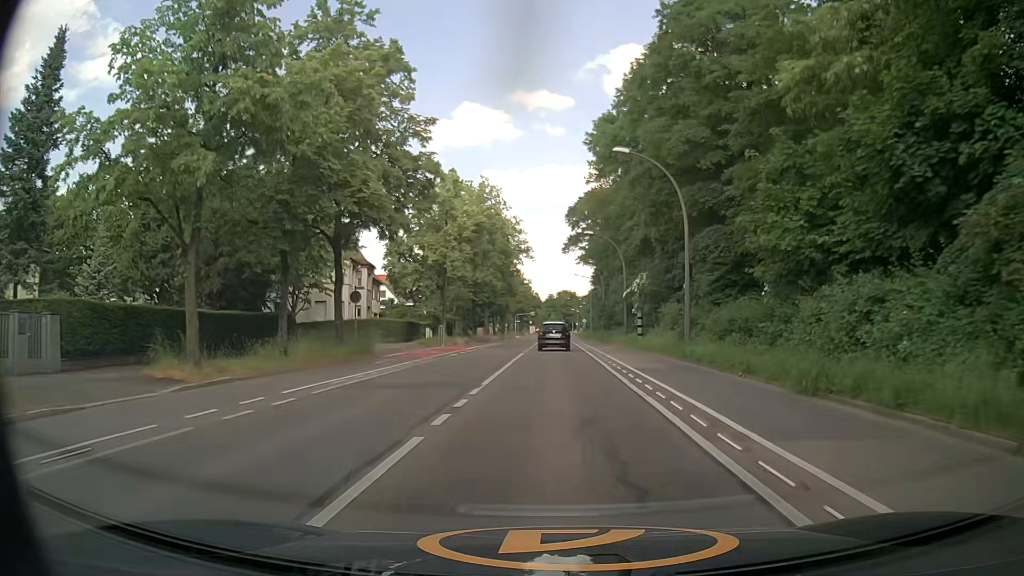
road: secondary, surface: asphalt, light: Day
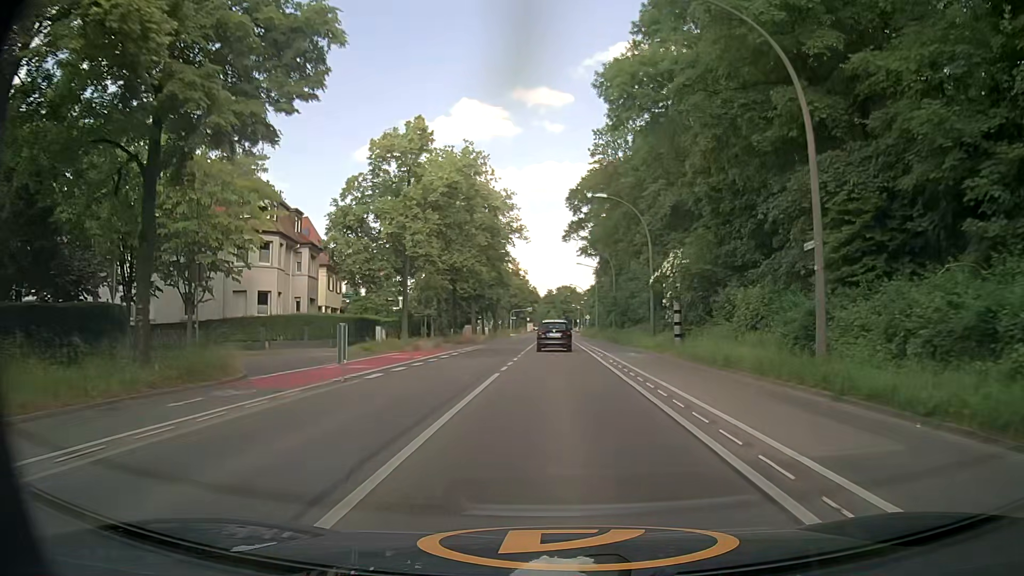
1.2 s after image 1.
(0.0, +15.1) m; 0°
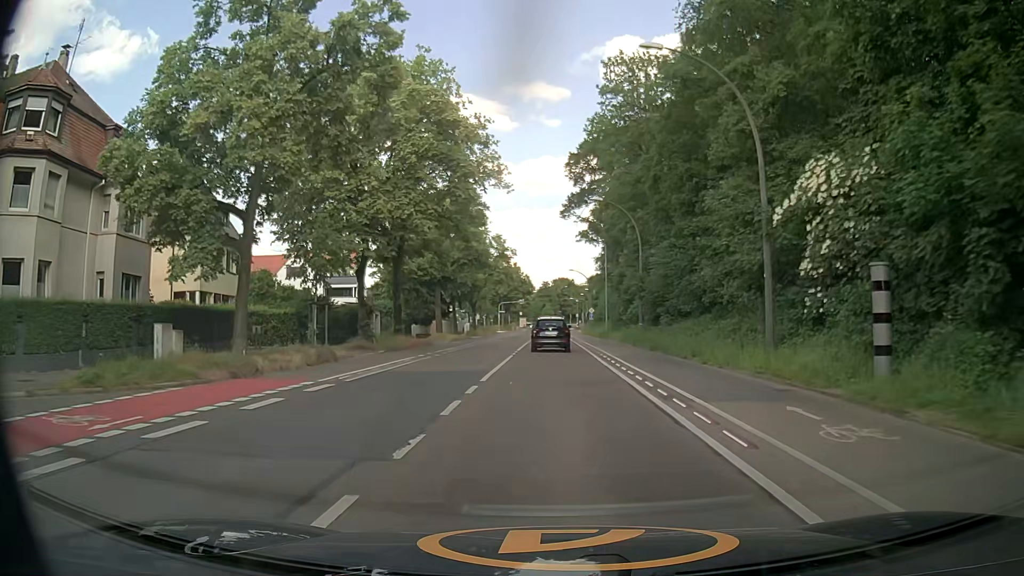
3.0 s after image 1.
(-0.1, +22.4) m; 0°
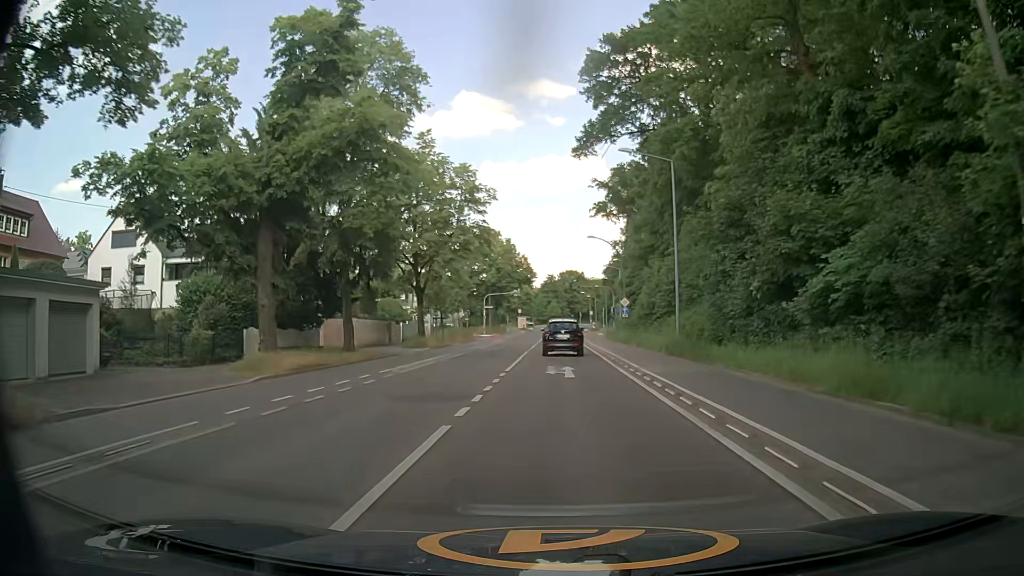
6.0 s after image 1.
(-0.5, +36.8) m; -1°
(0, +10) (0, +20) (0, +30) (0, +40) (0, +50) (0, +60) (0, +70) (0, +80) (+1, +90) (+2, +100) m
